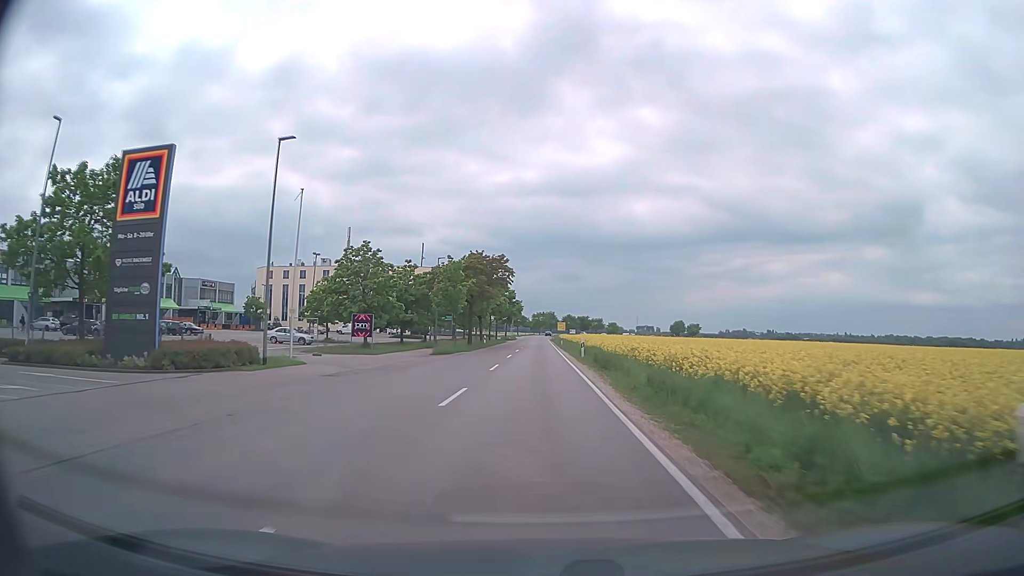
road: secondary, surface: asphalt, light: Day
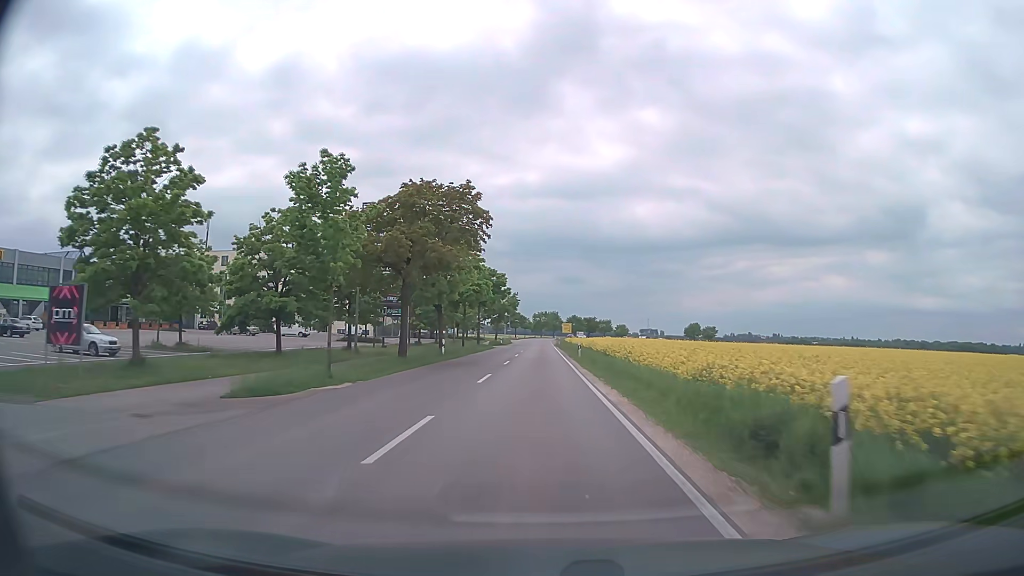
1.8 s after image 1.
(-0.1, +29.5) m; 0°
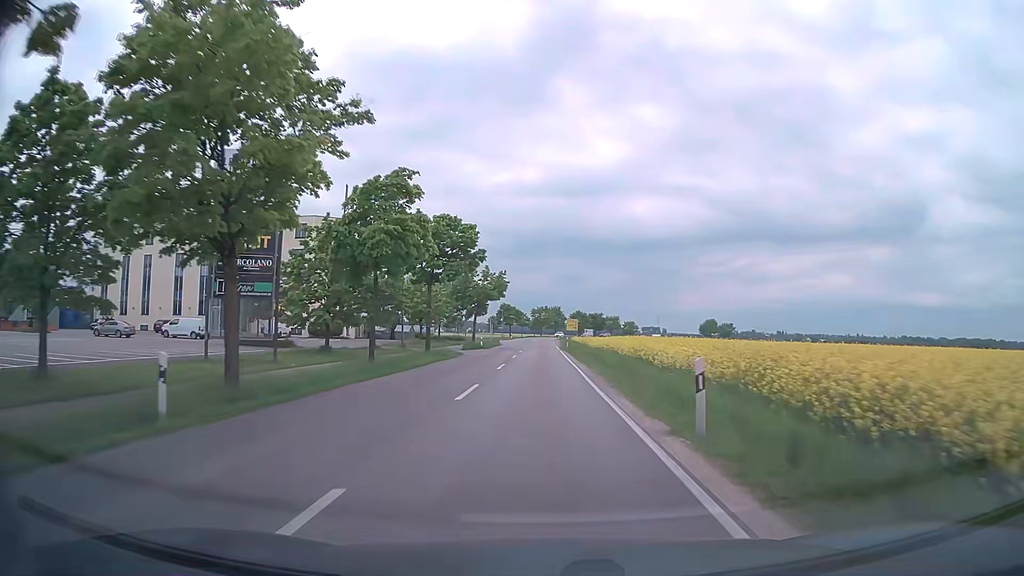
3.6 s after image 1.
(+0.1, +29.3) m; 0°
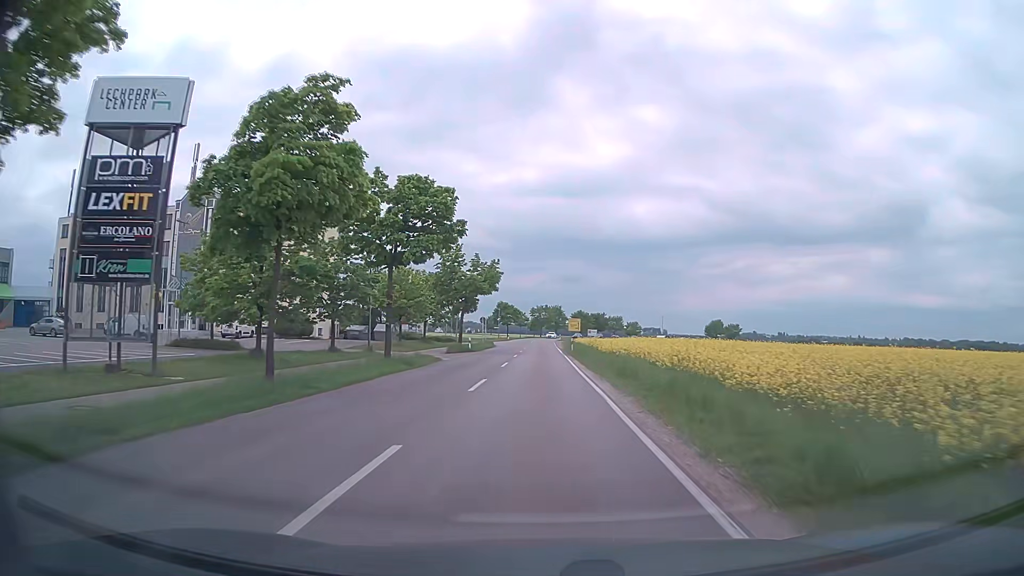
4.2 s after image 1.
(0.0, +9.7) m; 0°
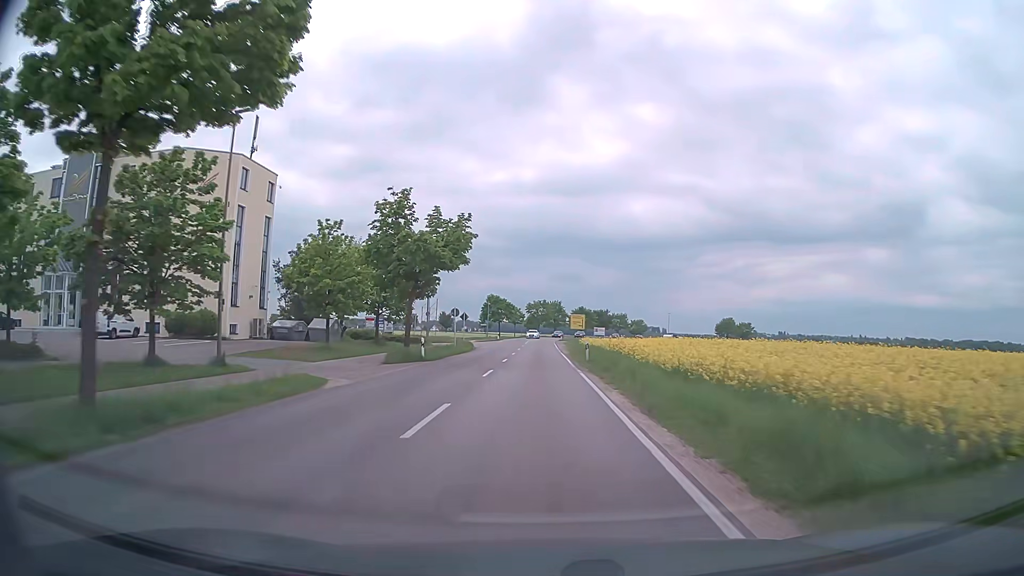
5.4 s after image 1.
(+0.1, +19.4) m; +1°
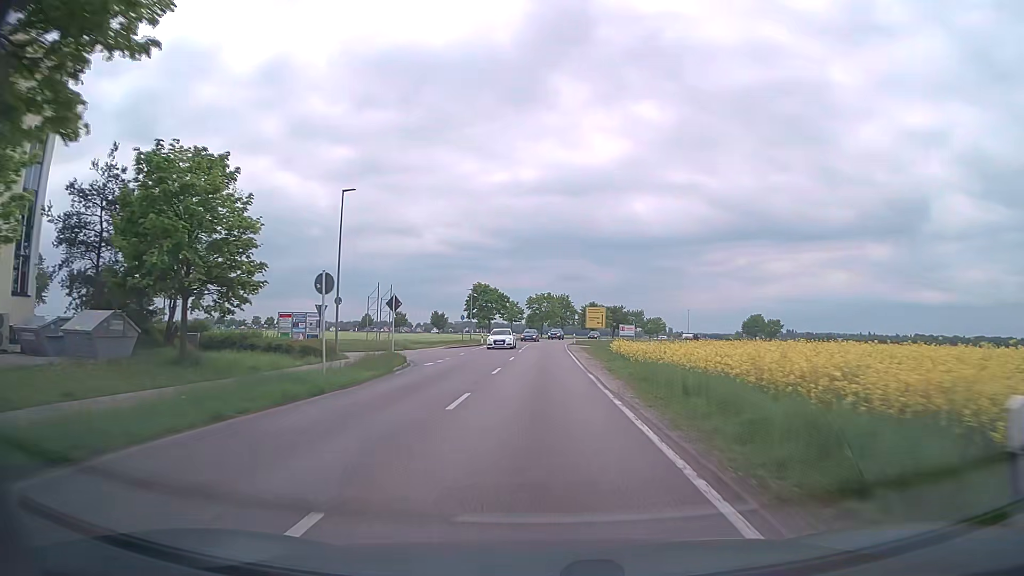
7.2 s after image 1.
(-0.1, +29.0) m; 0°
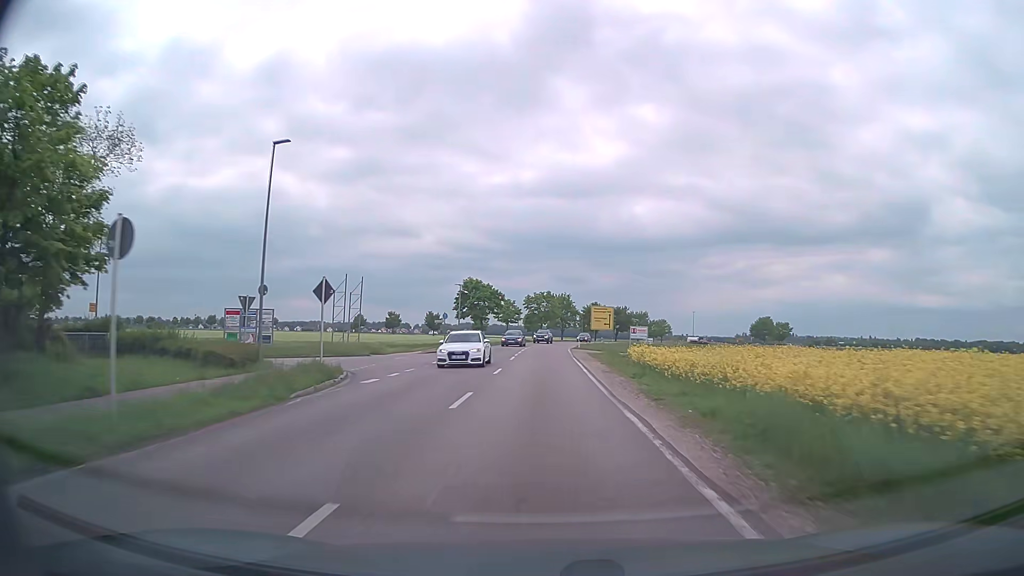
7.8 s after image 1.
(0.0, +9.7) m; 0°
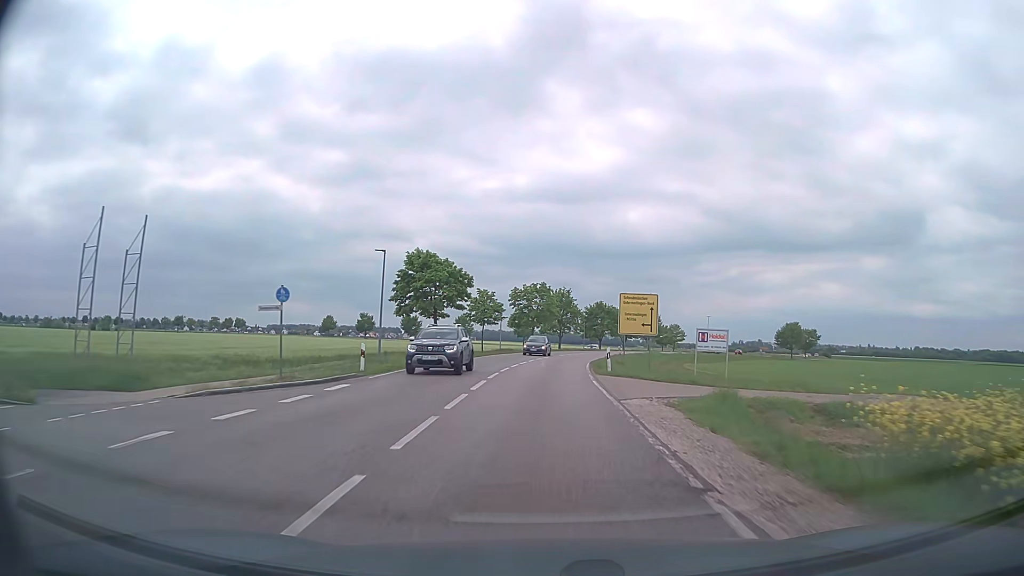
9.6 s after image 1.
(+0.2, +29.2) m; +1°
(0, +10) (0, +20) (+1, +30) (+1, +40) (+2, +50) (+4, +60) (+5, +70) (+8, +79) (+10, +89) (+13, +99) m
